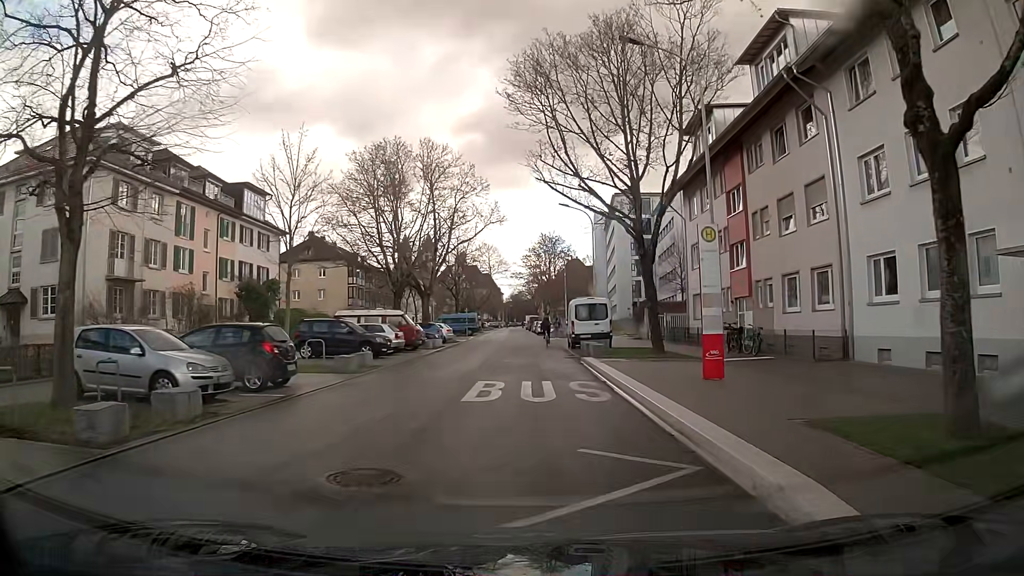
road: residential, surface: asphalt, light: Day
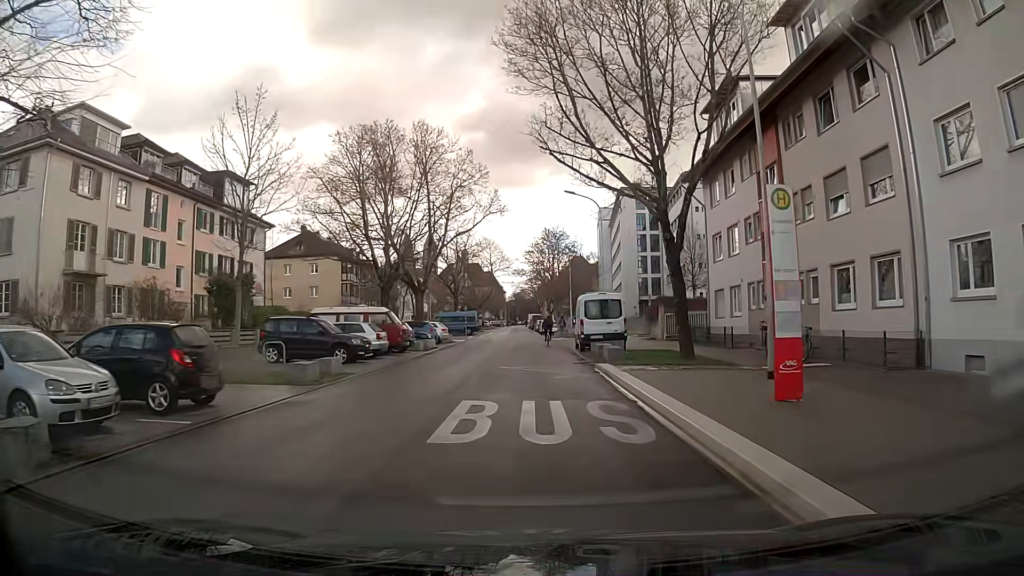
(0.0, +4.1) m; 0°
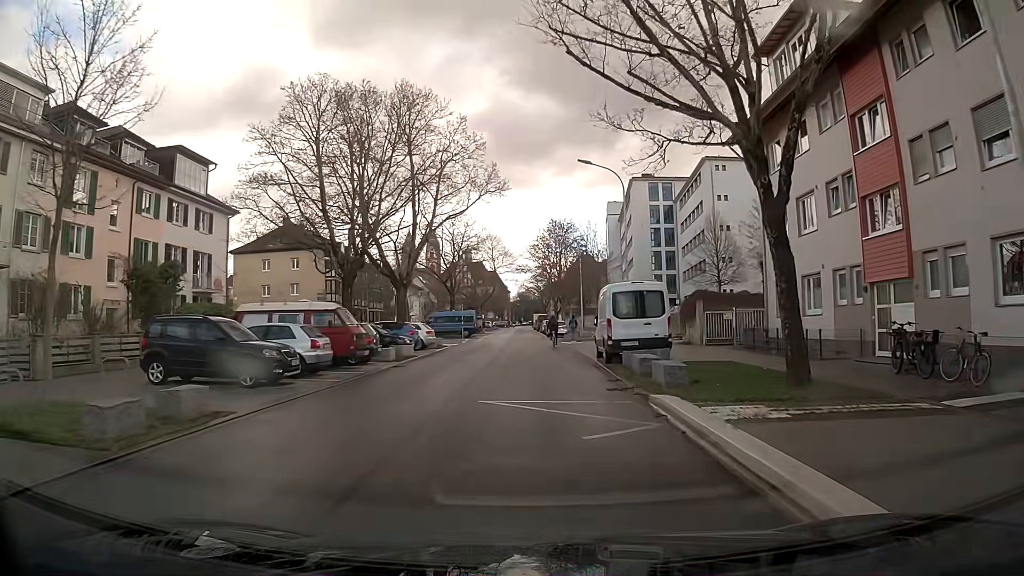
(0.0, +8.3) m; -1°
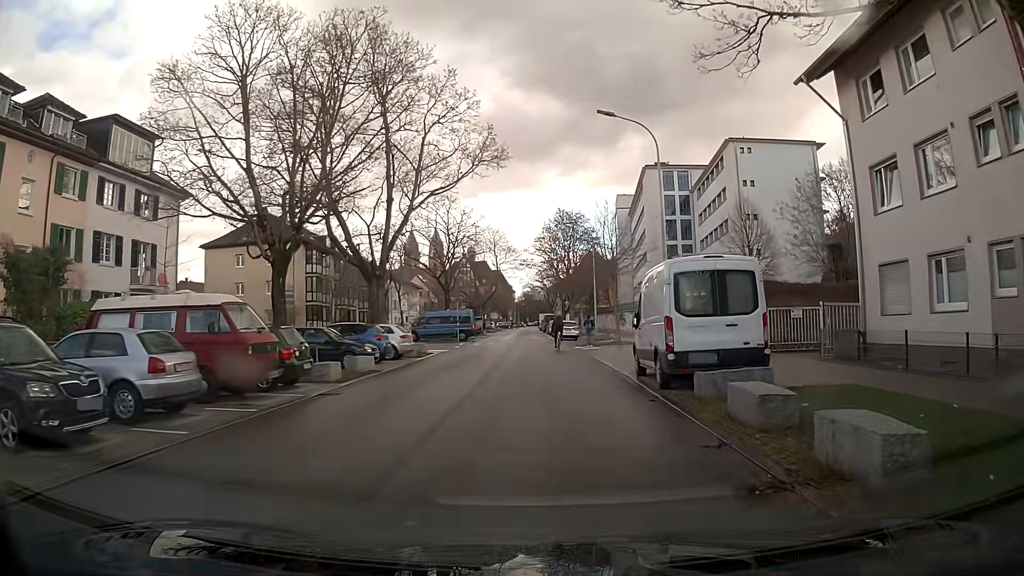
(-0.1, +8.2) m; -1°
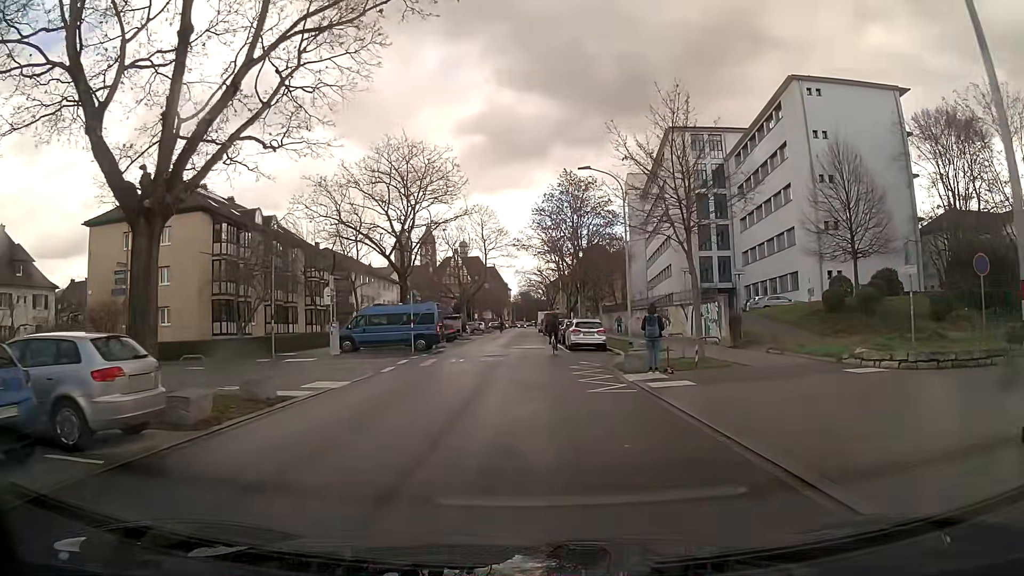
(+0.1, +19.5) m; 0°
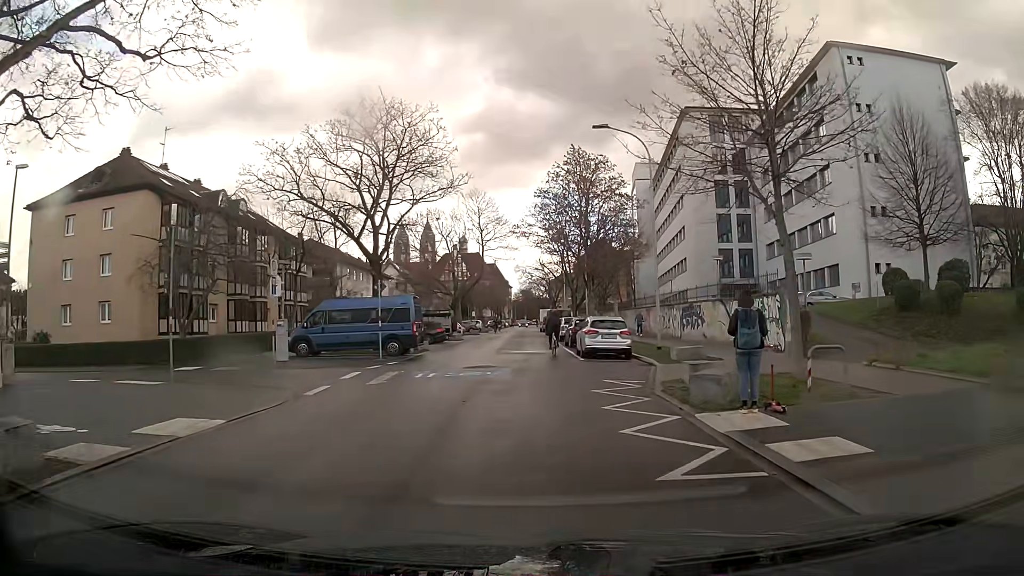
(0.0, +7.5) m; 0°
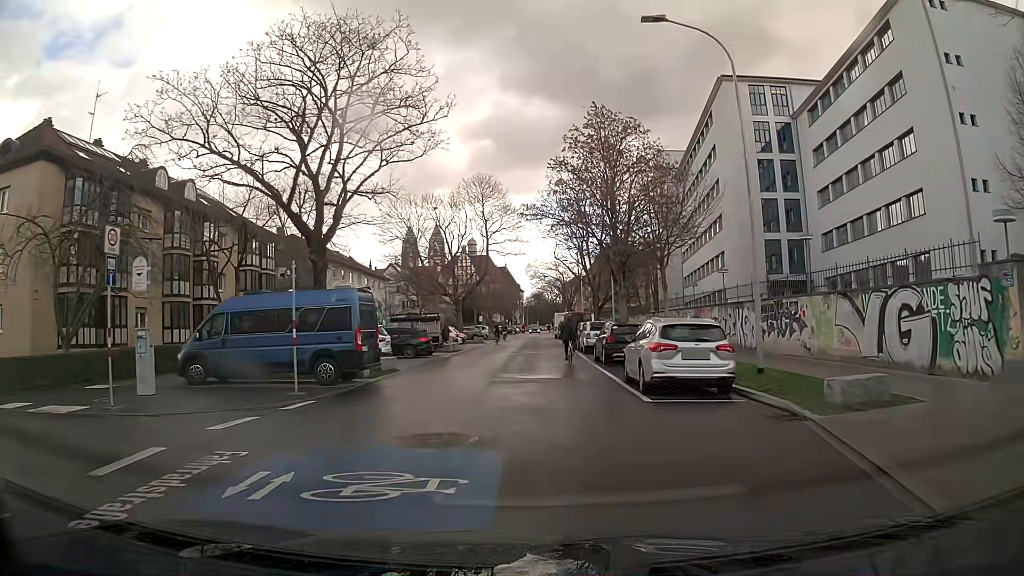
(-0.1, +10.9) m; -1°
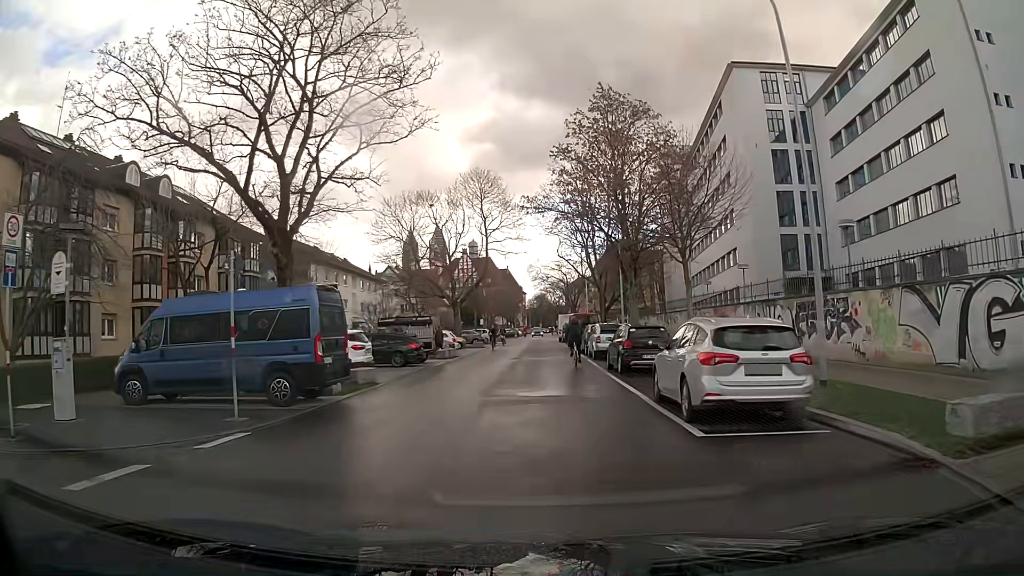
(0.0, +3.5) m; 0°
(0, +10) (0, +20) (+1, +30) (+1, +40) (+1, +50) (+1, +60) (+1, +70) (+1, +80) (+2, +90) (+2, +100) m
